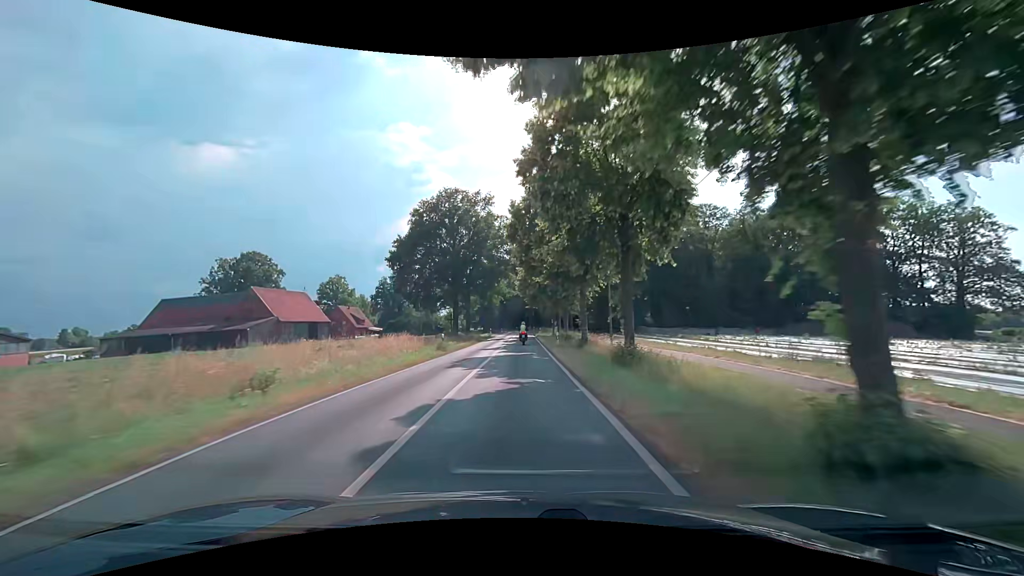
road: secondary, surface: asphalt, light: Day
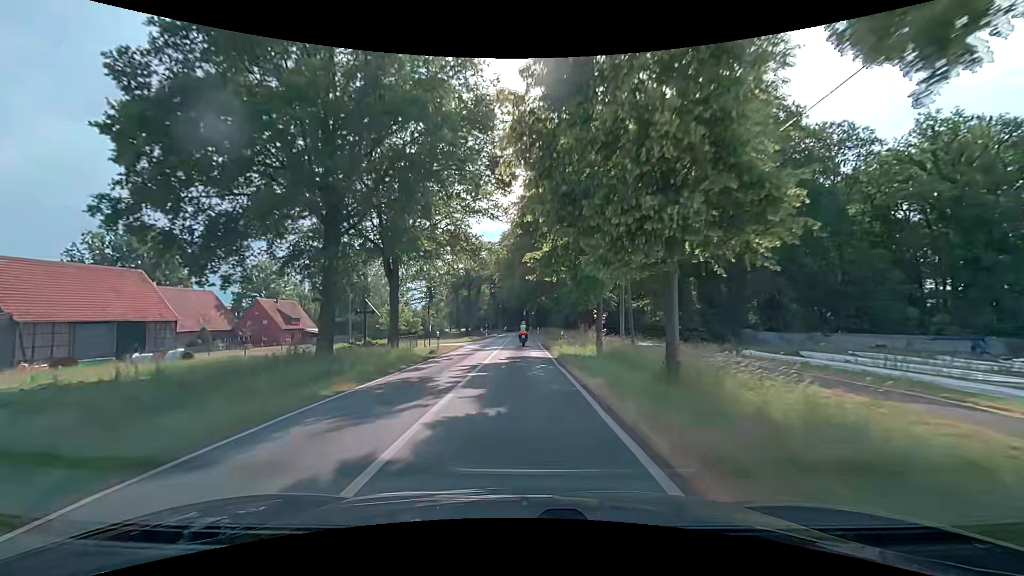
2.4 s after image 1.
(-0.1, +42.6) m; 0°
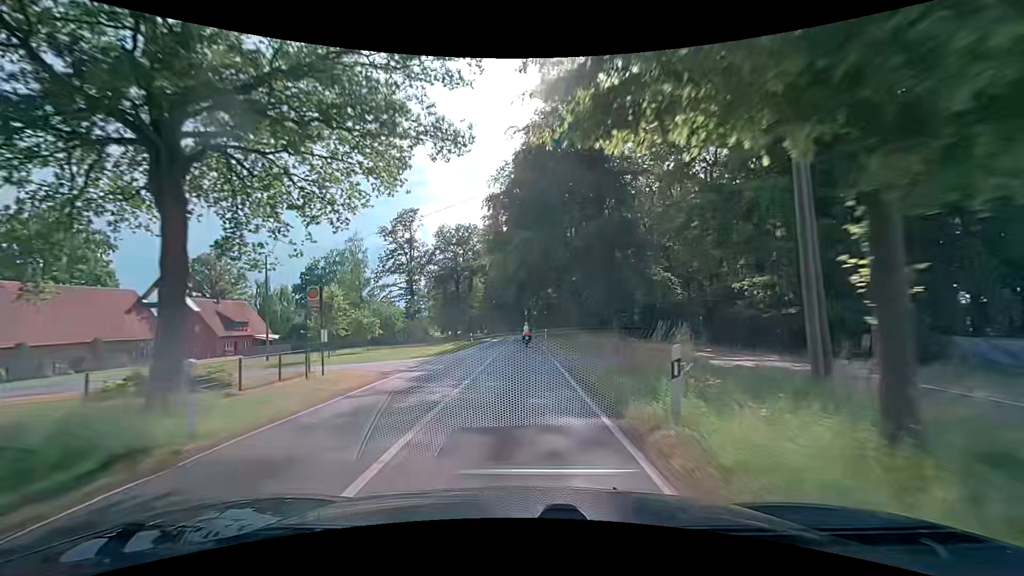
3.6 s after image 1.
(+0.1, +21.0) m; +1°
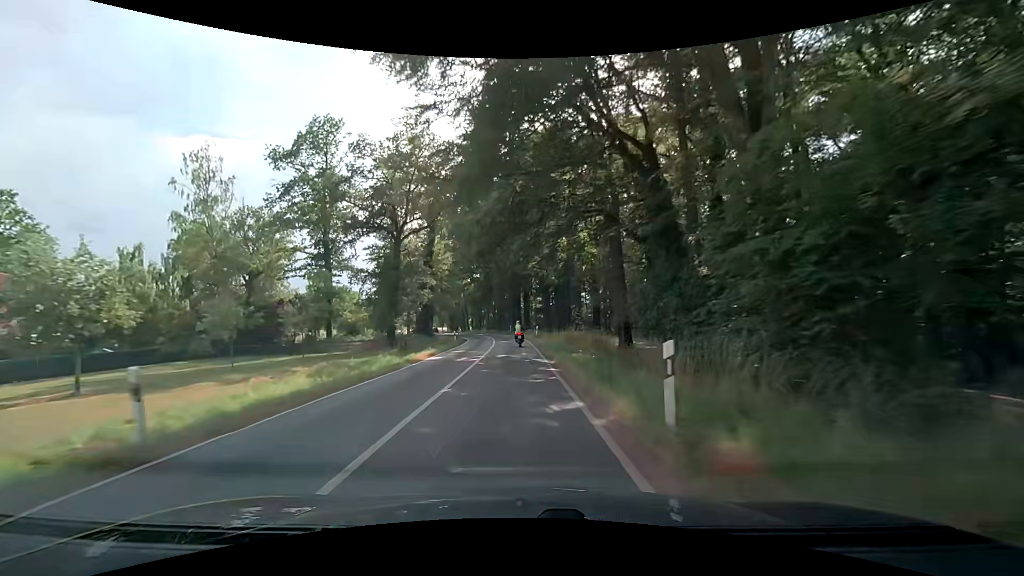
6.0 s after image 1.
(-0.5, +41.5) m; 0°
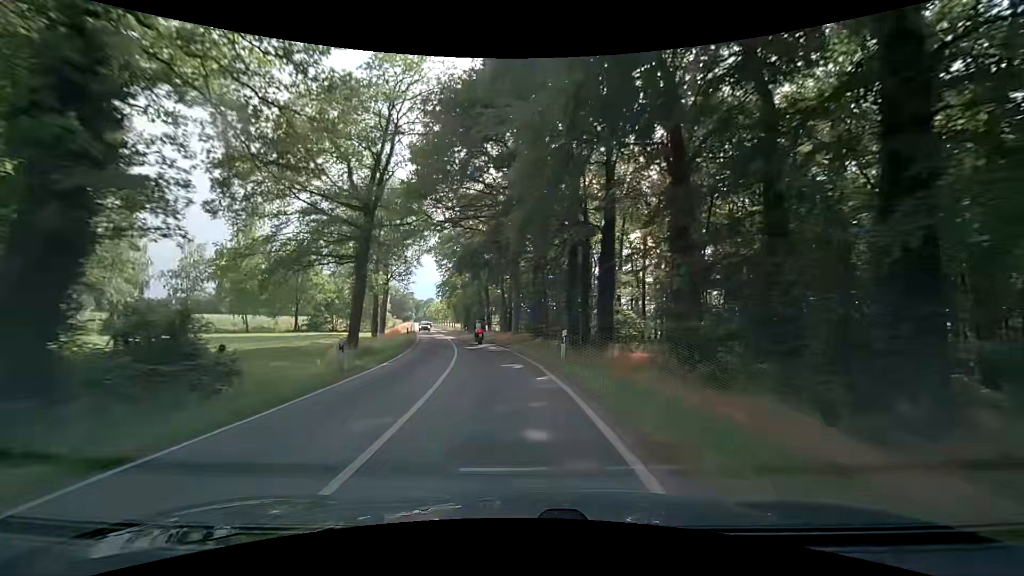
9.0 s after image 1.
(-1.7, +51.1) m; -5°
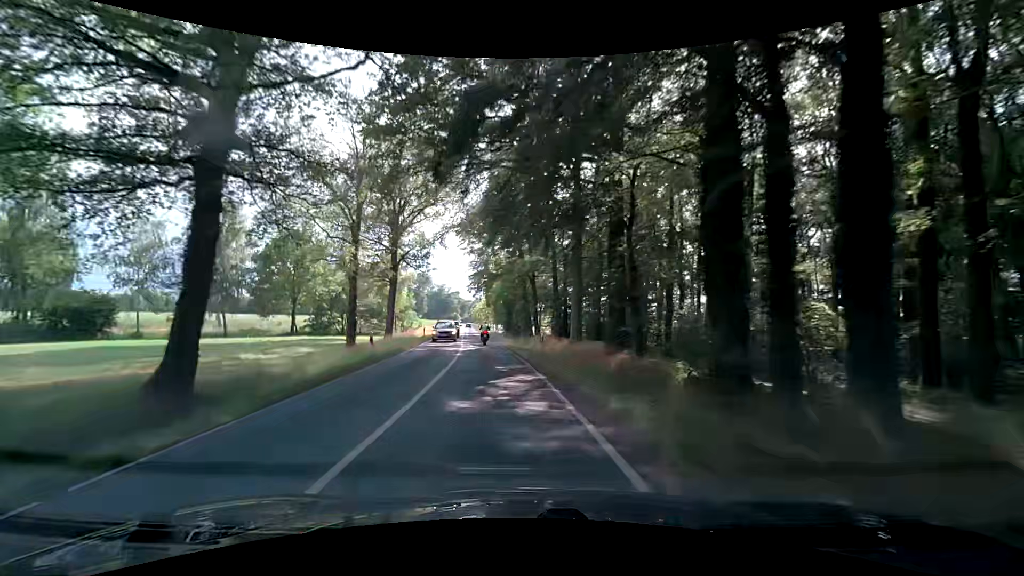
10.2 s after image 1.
(-1.0, +20.3) m; -6°
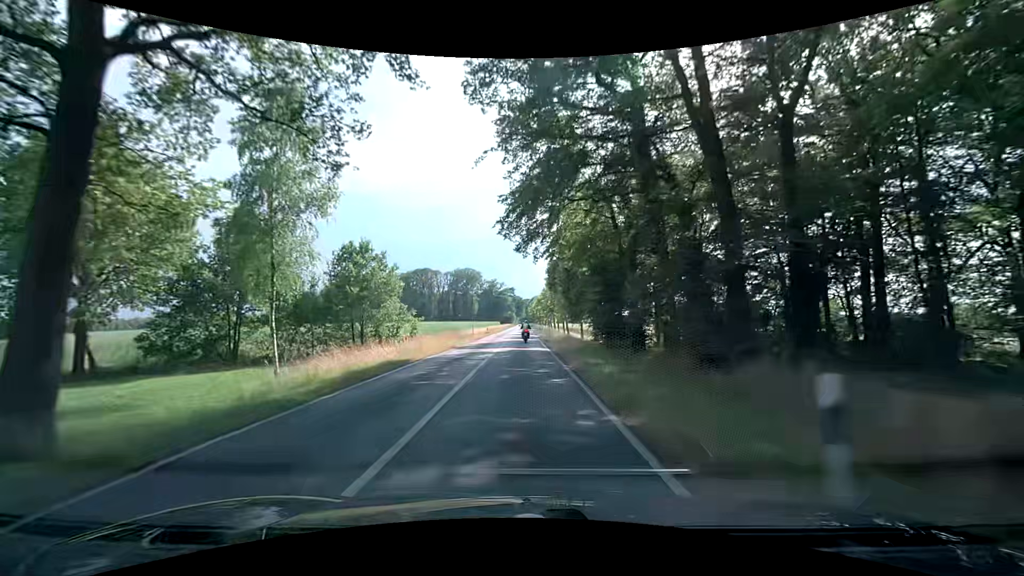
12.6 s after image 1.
(-3.3, +41.8) m; -7°
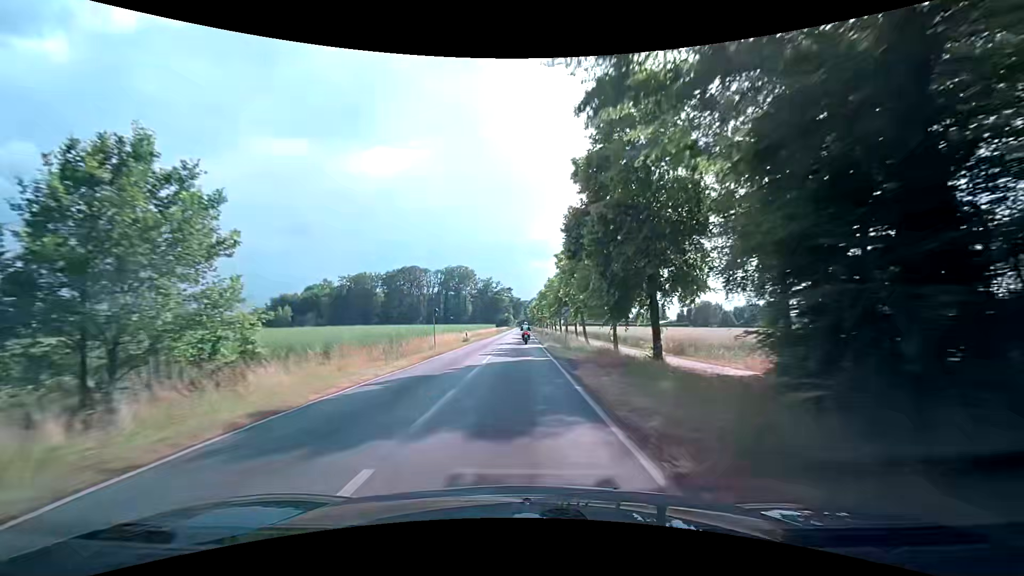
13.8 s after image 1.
(-0.1, +22.4) m; 0°
(0, +10) (0, +20) (0, +30) (0, +40) (0, +50) (0, +60) (0, +70) (0, +80) (0, +90) (0, +100) m
